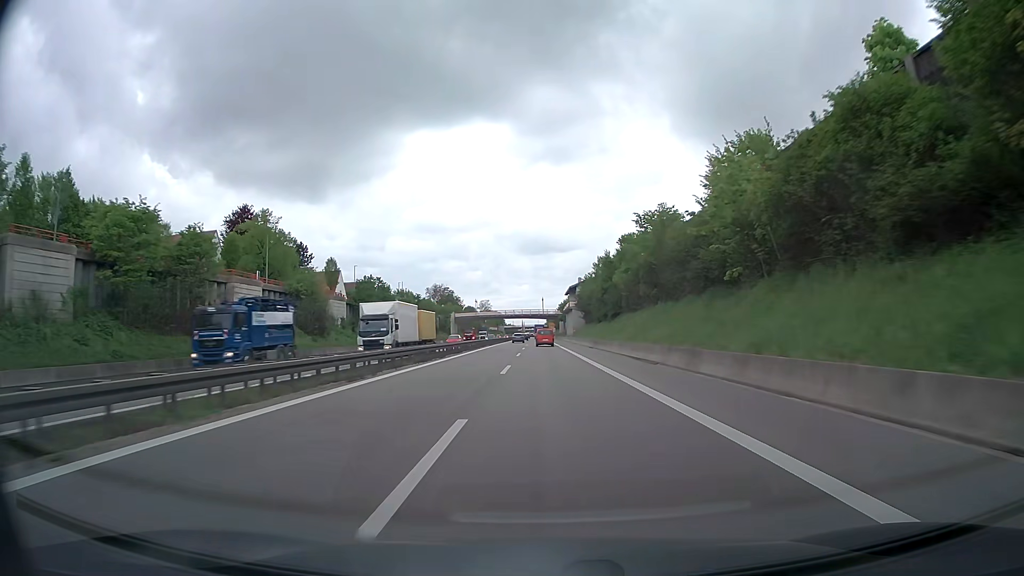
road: trunk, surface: asphalt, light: Day
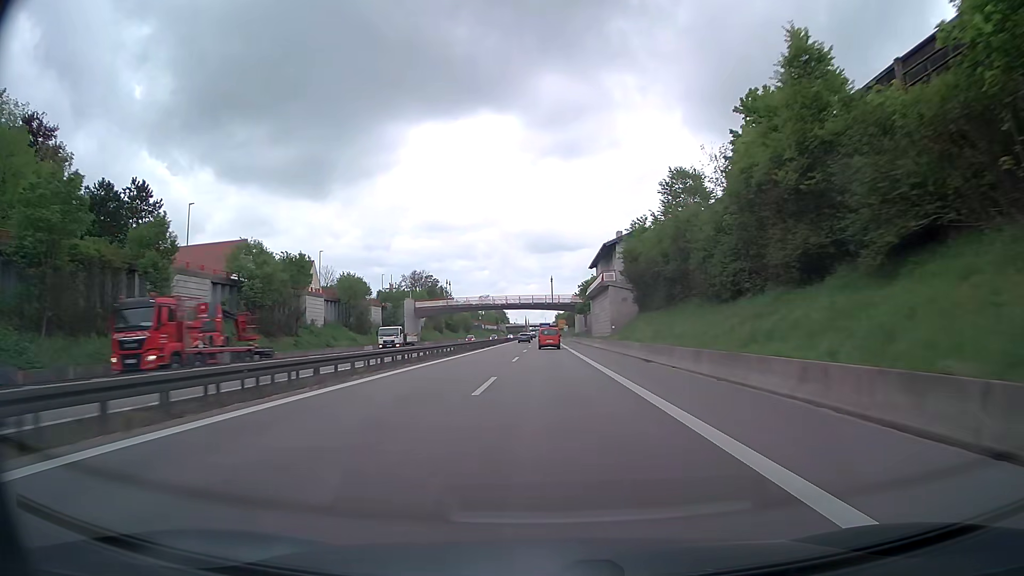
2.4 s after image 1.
(-0.2, +62.0) m; 0°
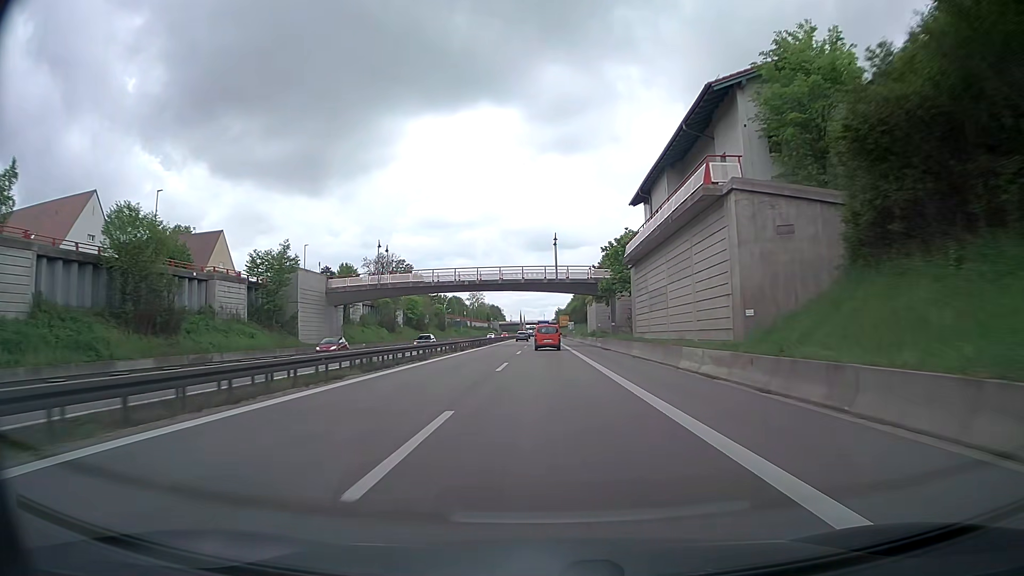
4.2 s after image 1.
(0.0, +45.2) m; 0°
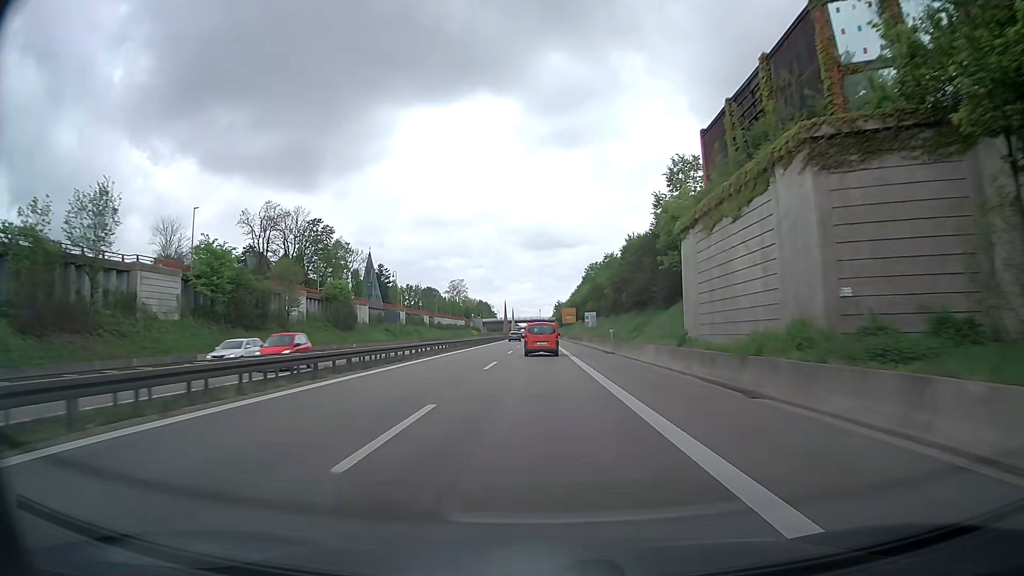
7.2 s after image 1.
(+0.4, +70.9) m; 0°
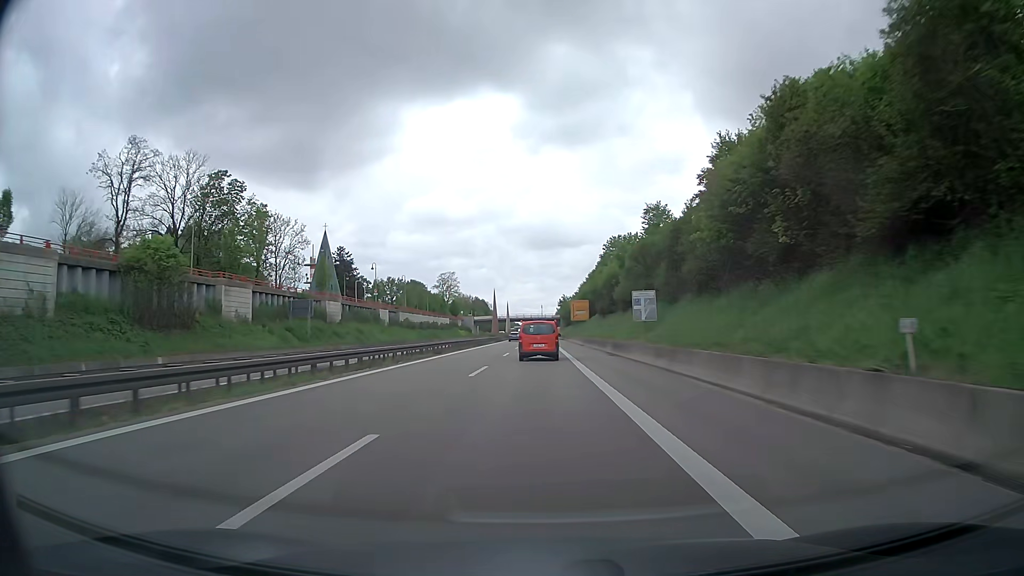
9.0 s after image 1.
(+0.1, +39.6) m; 0°
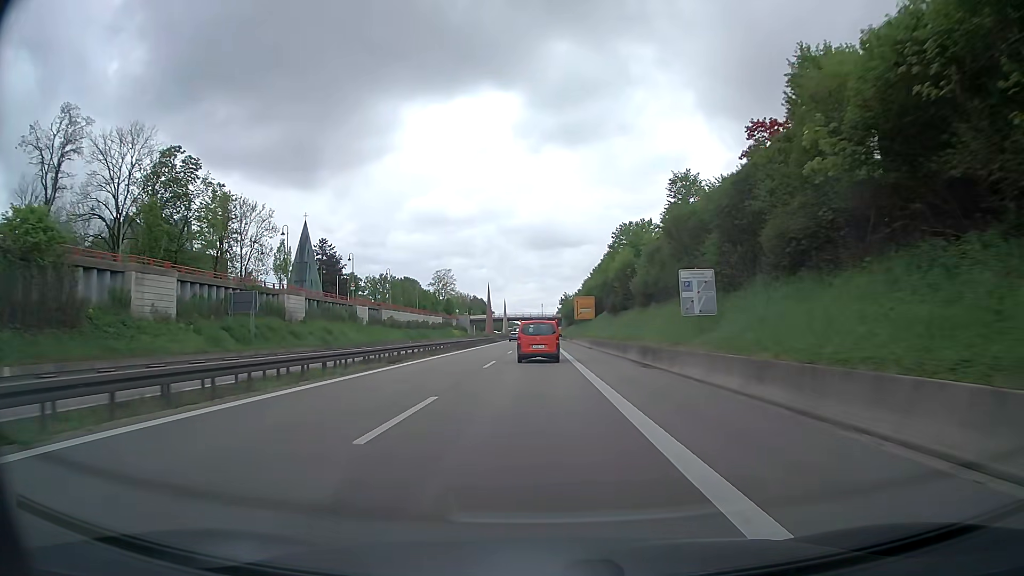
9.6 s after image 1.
(-0.1, +12.7) m; -1°
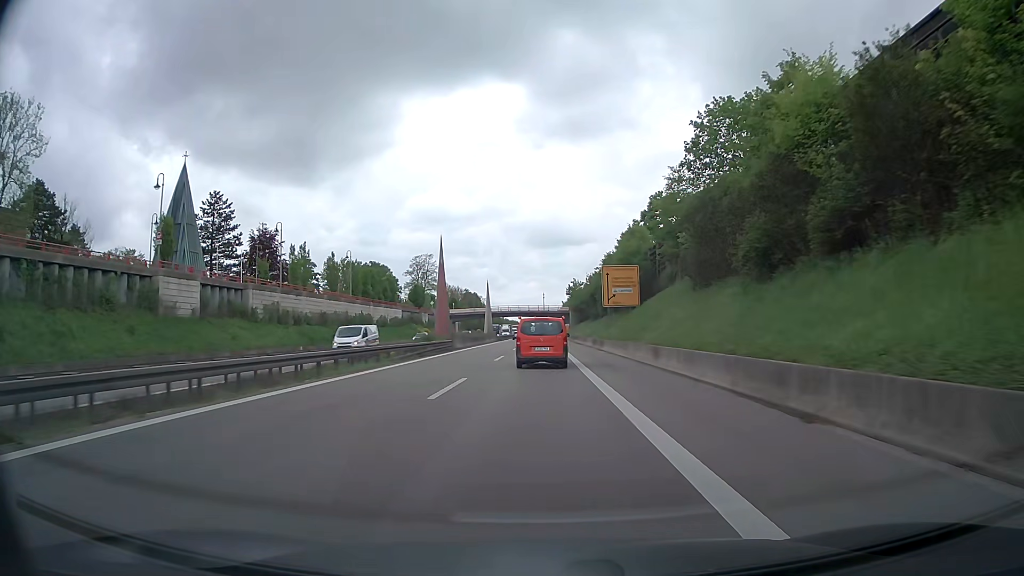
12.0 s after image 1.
(+0.1, +48.5) m; 0°
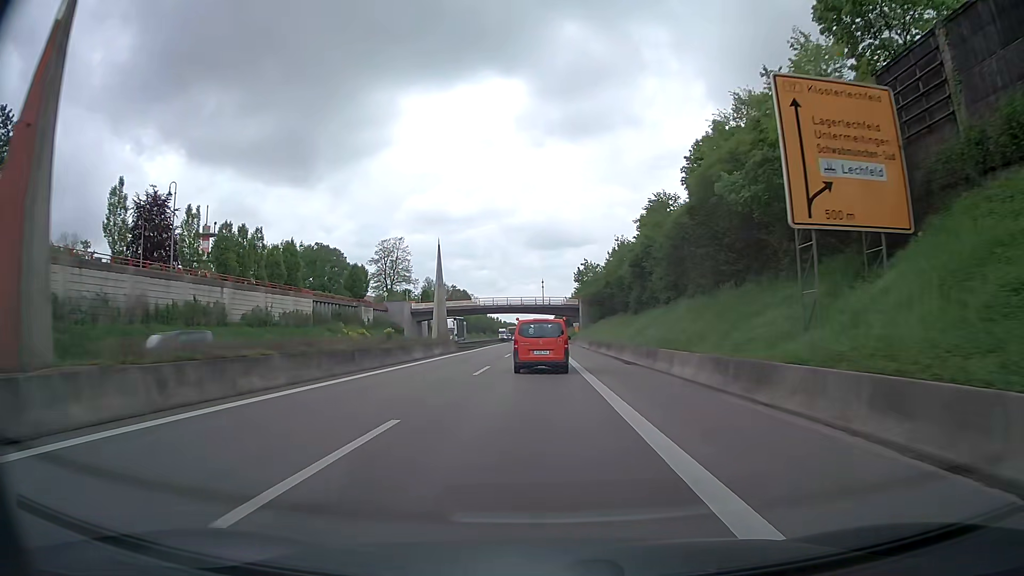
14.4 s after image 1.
(+0.1, +45.0) m; 0°
(0, +10) (0, +20) (0, +30) (0, +40) (0, +50) (0, +60) (0, +70) (0, +80) (0, +90) (0, +100) m
